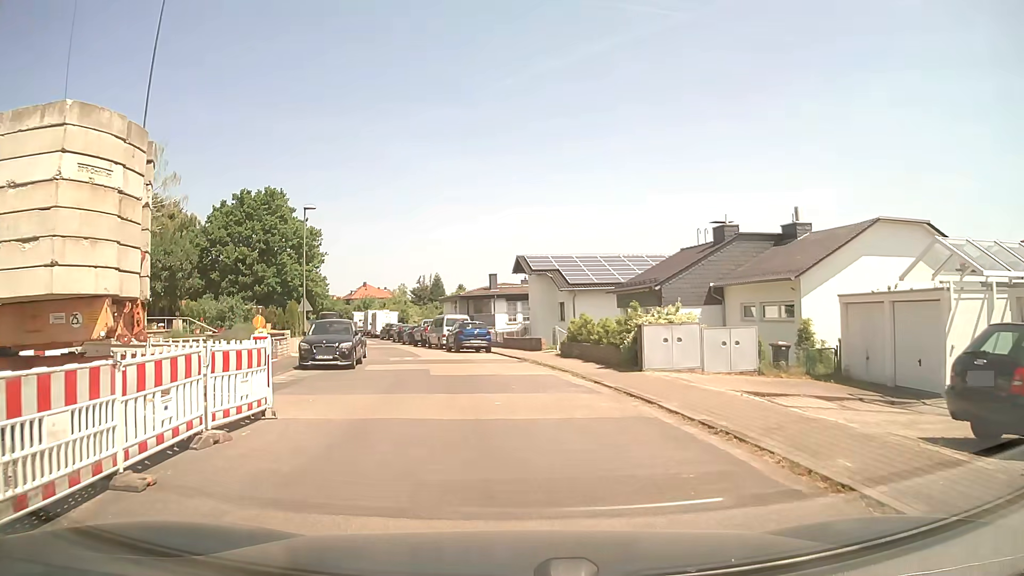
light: Day
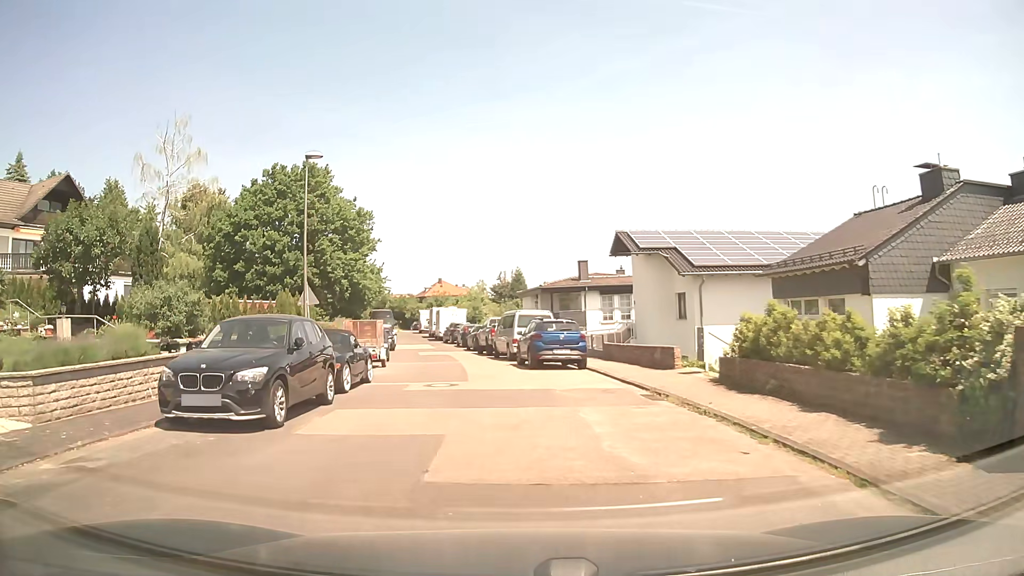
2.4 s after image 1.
(-0.4, +12.3) m; -7°
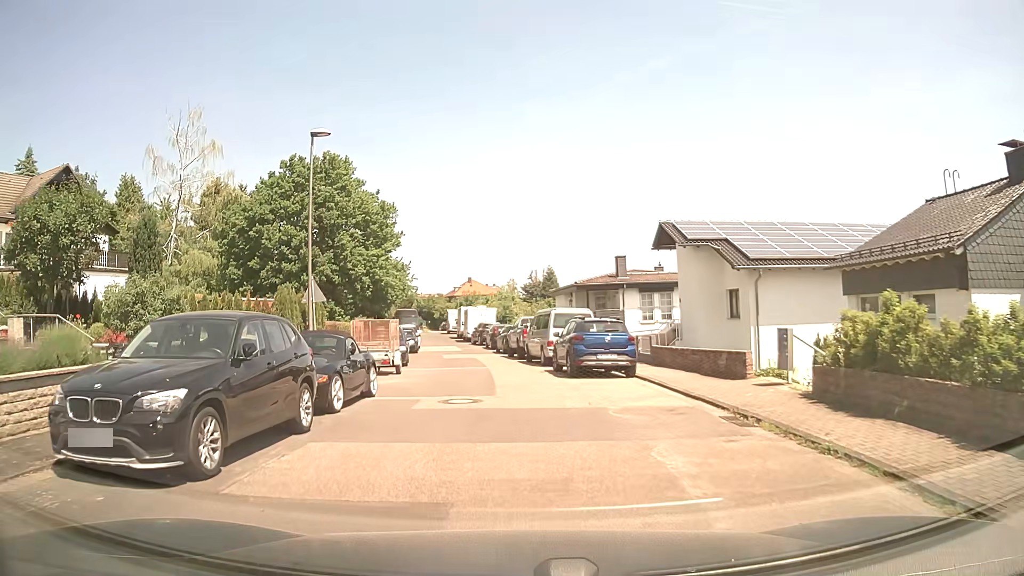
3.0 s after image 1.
(0.0, +3.2) m; -2°
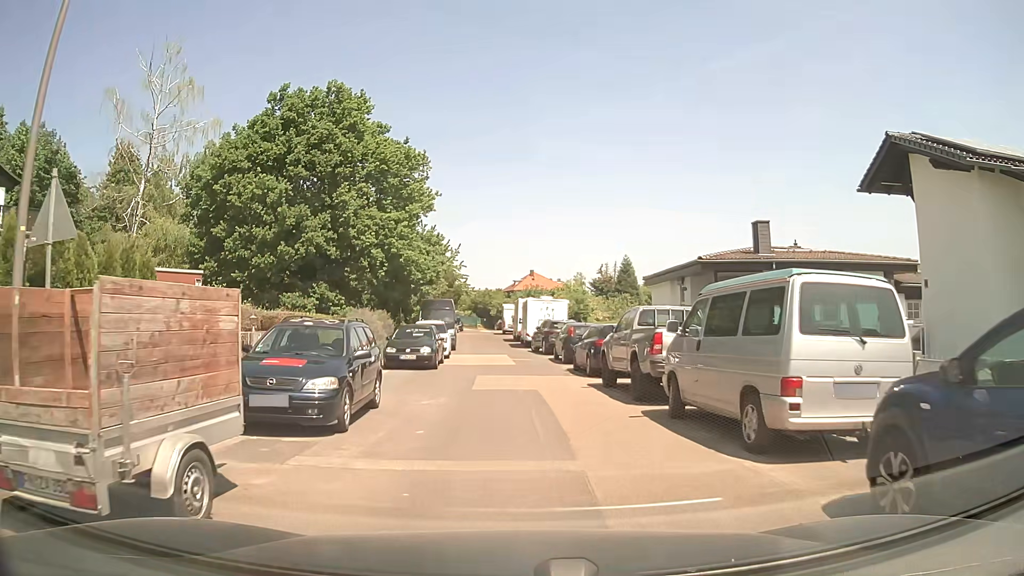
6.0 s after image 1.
(-0.9, +16.0) m; -5°
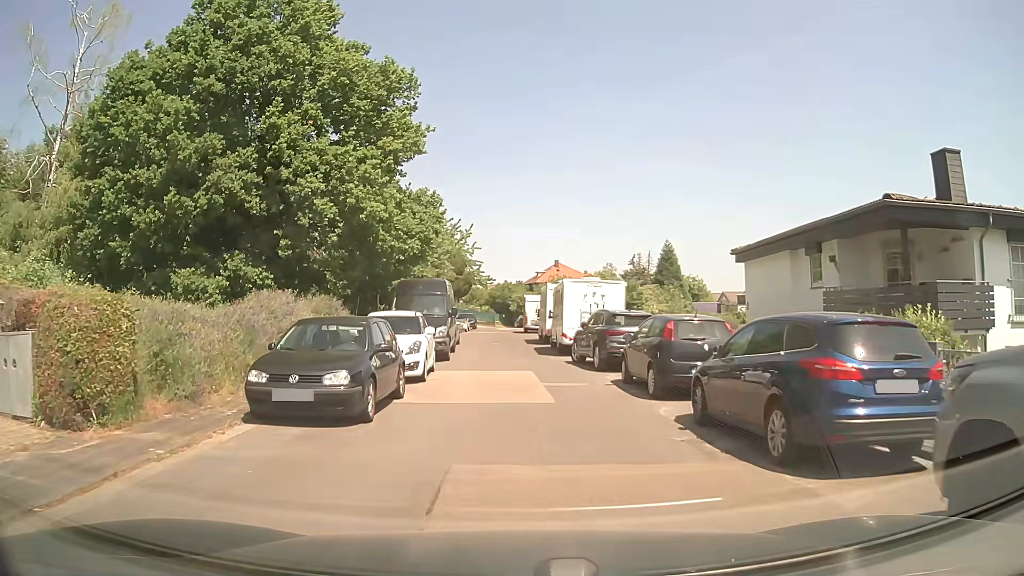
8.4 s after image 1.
(-0.4, +12.8) m; -3°
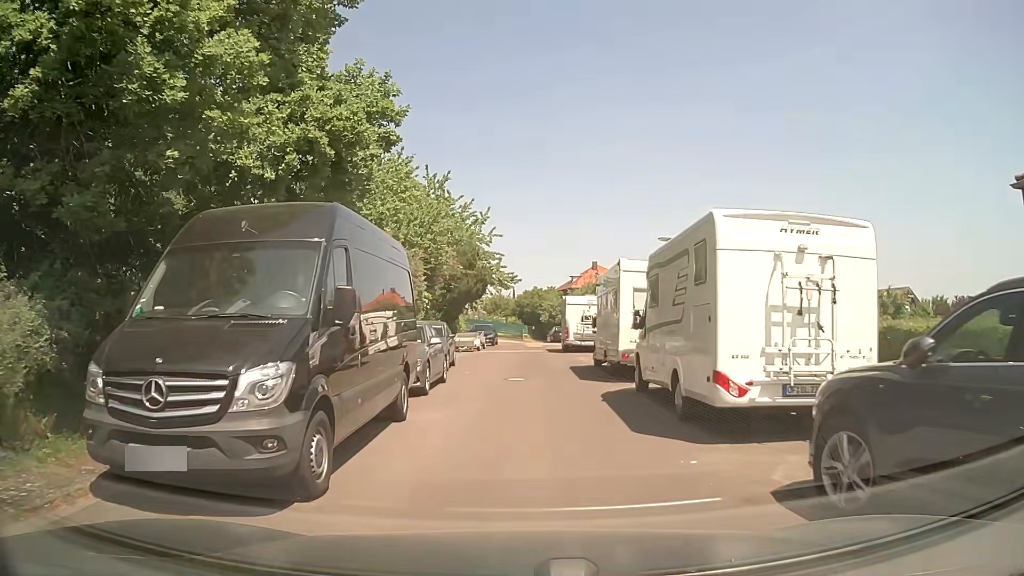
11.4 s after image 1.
(-0.1, +15.8) m; -3°
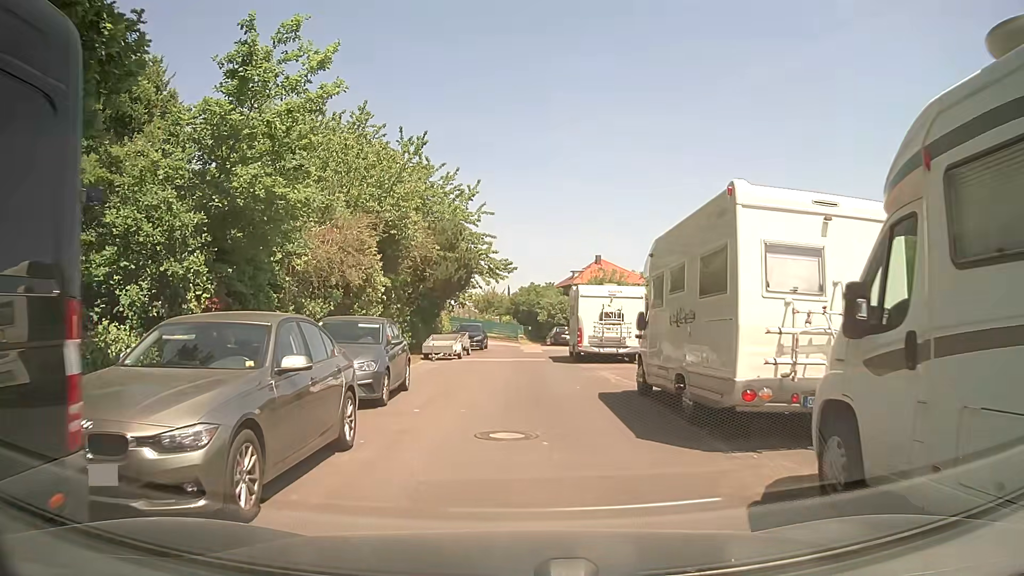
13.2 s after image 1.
(+0.2, +8.7) m; +1°
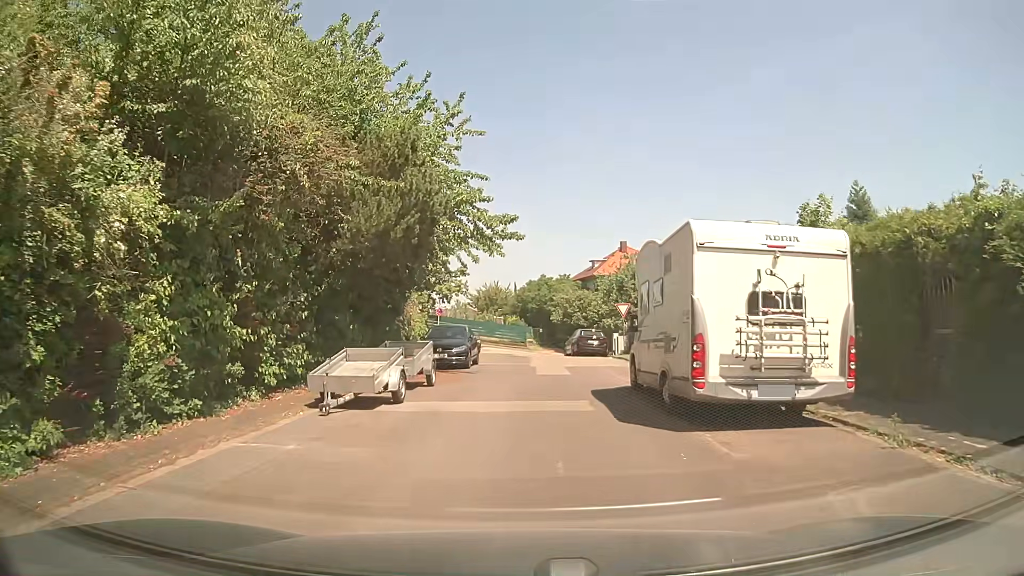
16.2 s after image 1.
(+0.2, +14.6) m; 0°
